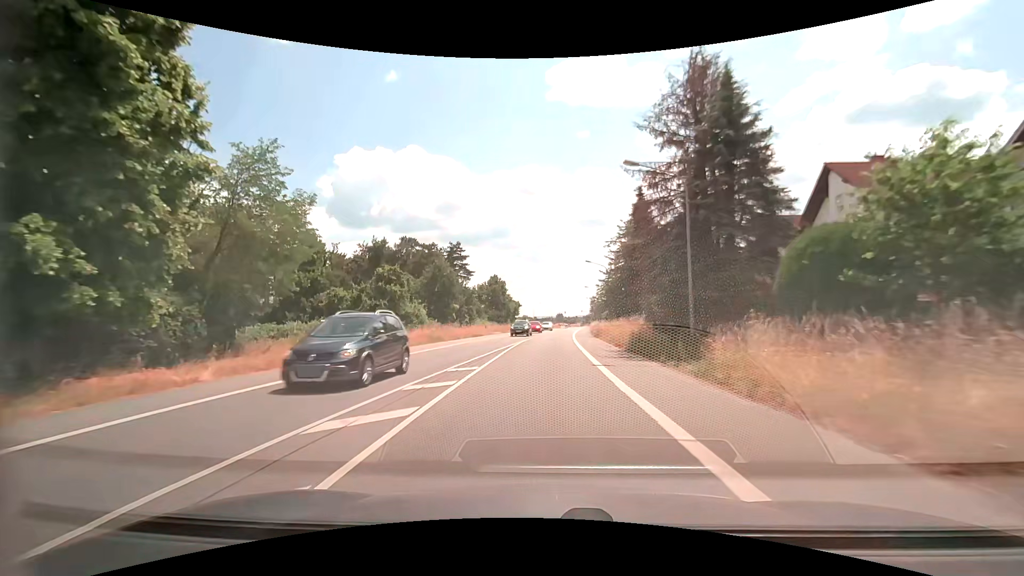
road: primary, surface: asphalt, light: Day
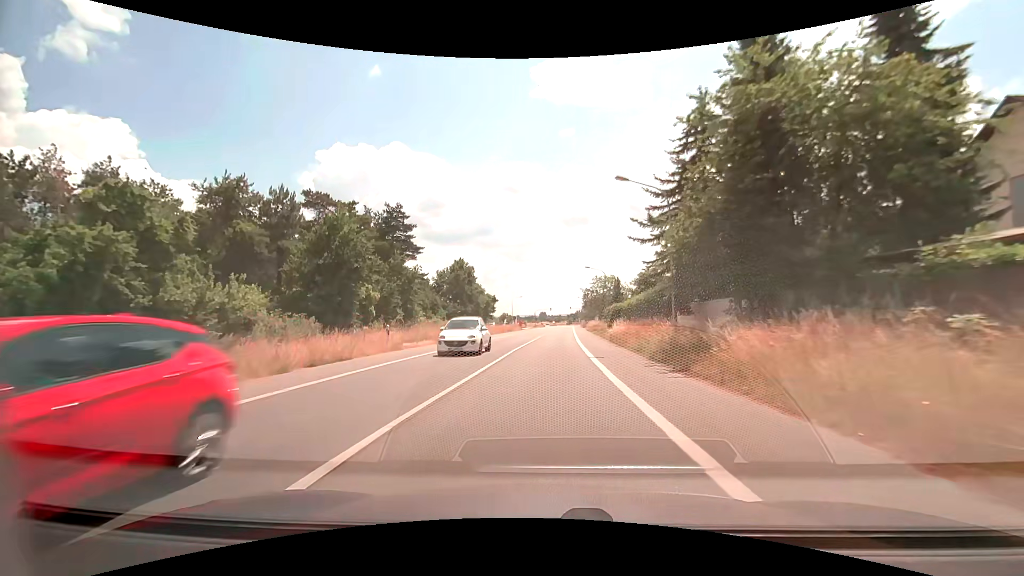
(+0.6, +31.0) m; +2°
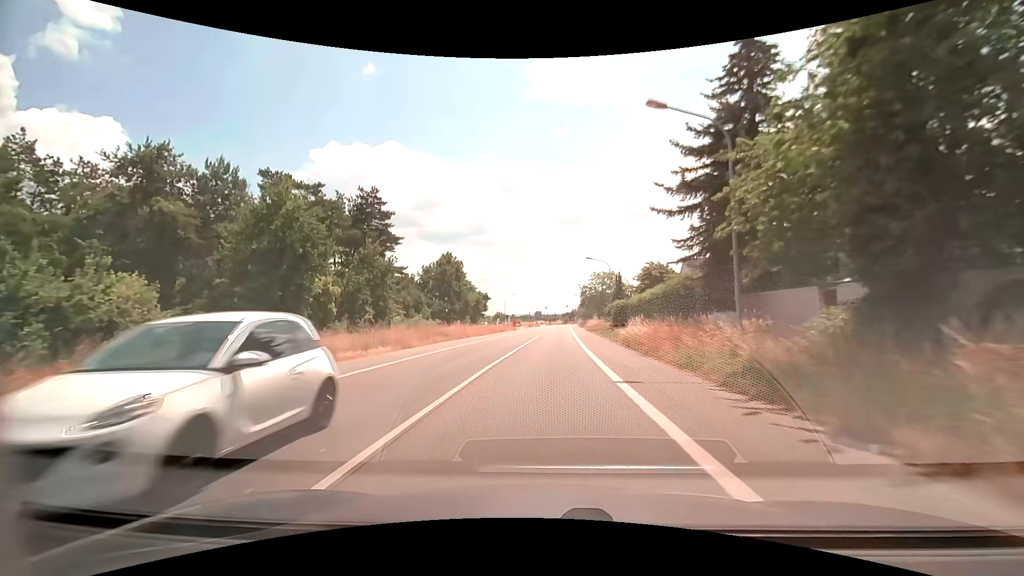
(0.0, +7.8) m; +1°
